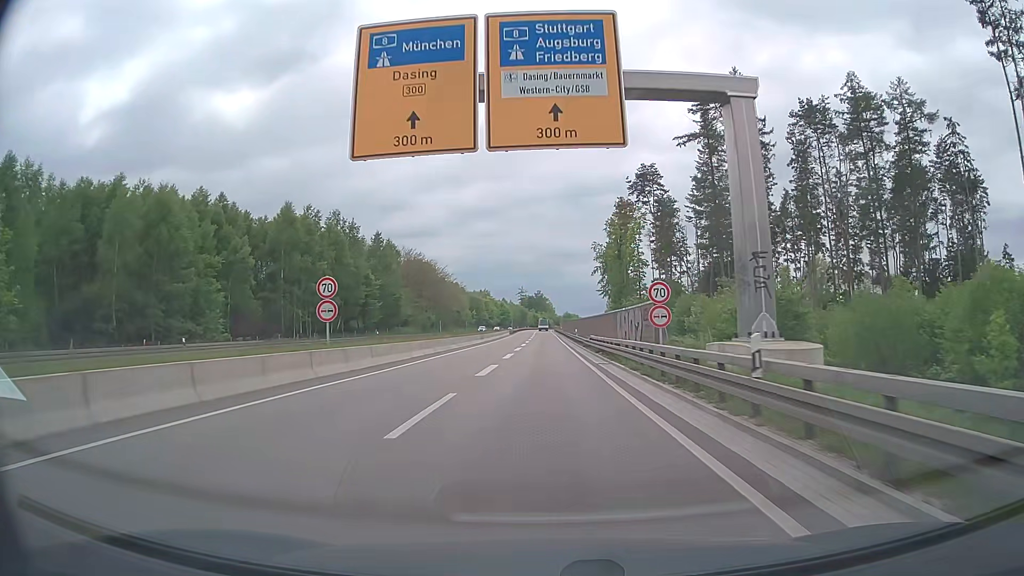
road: trunk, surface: asphalt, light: Day
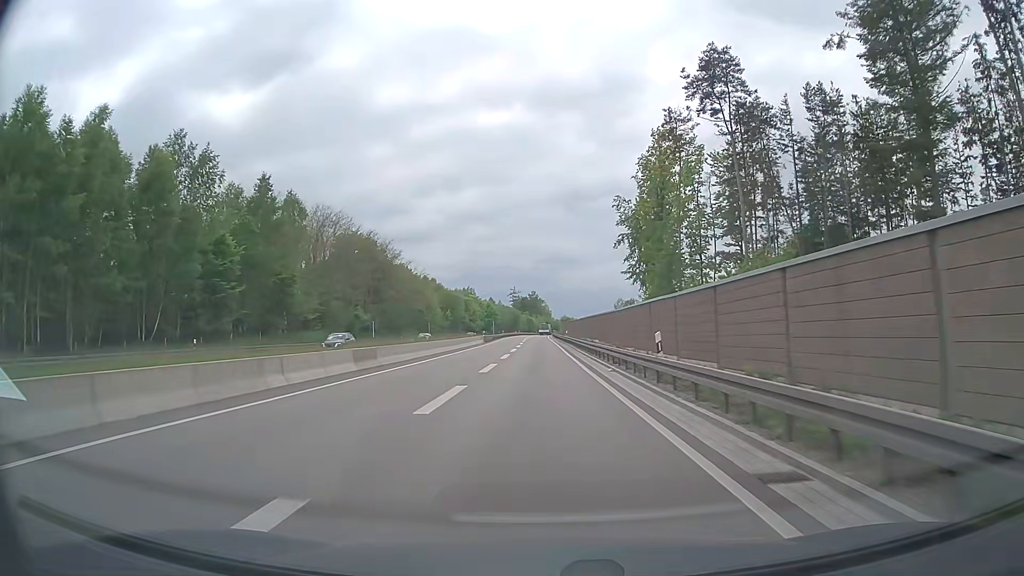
(+0.2, +45.5) m; 0°
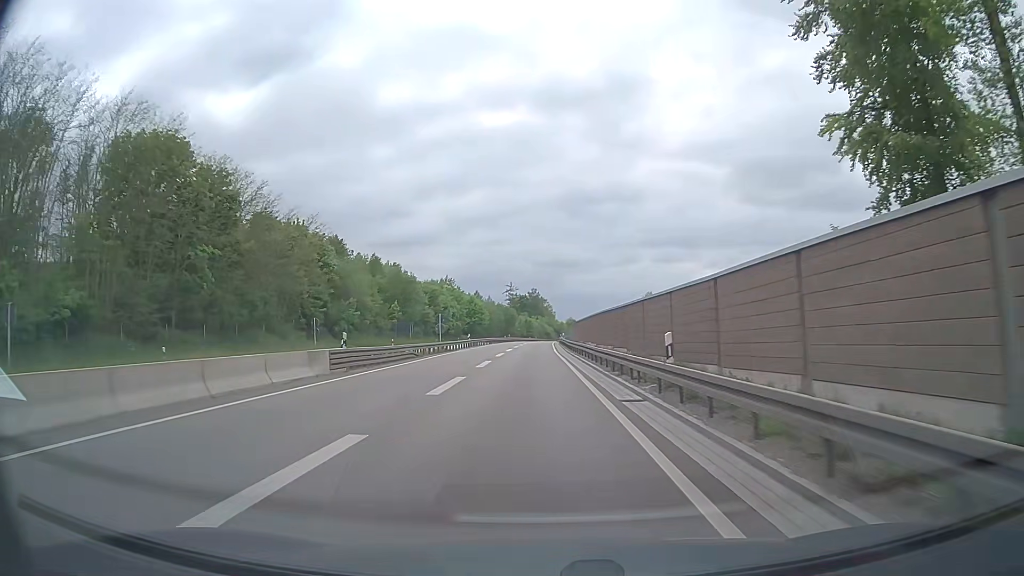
(+0.1, +56.7) m; 0°
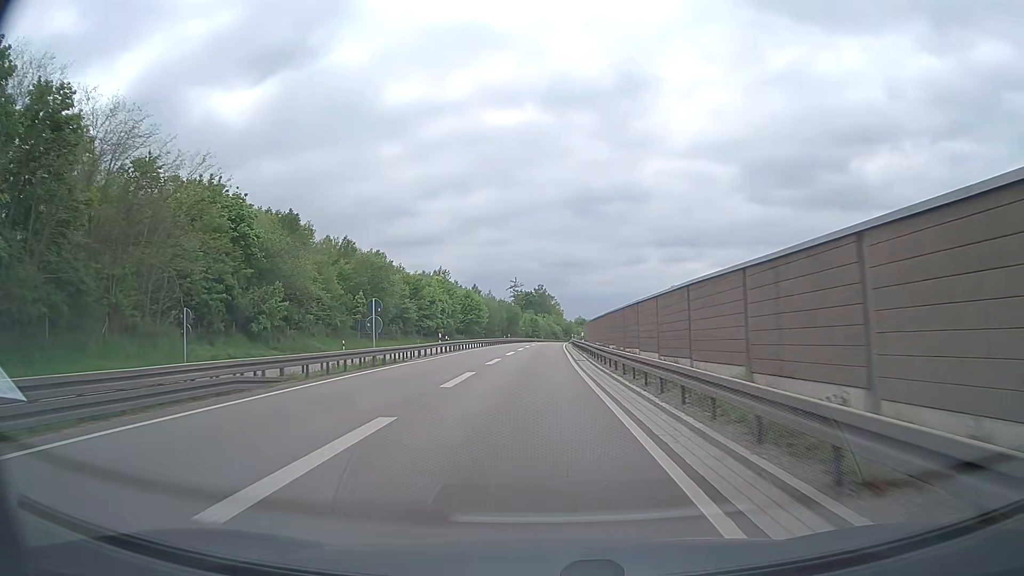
(-0.1, +22.4) m; -1°
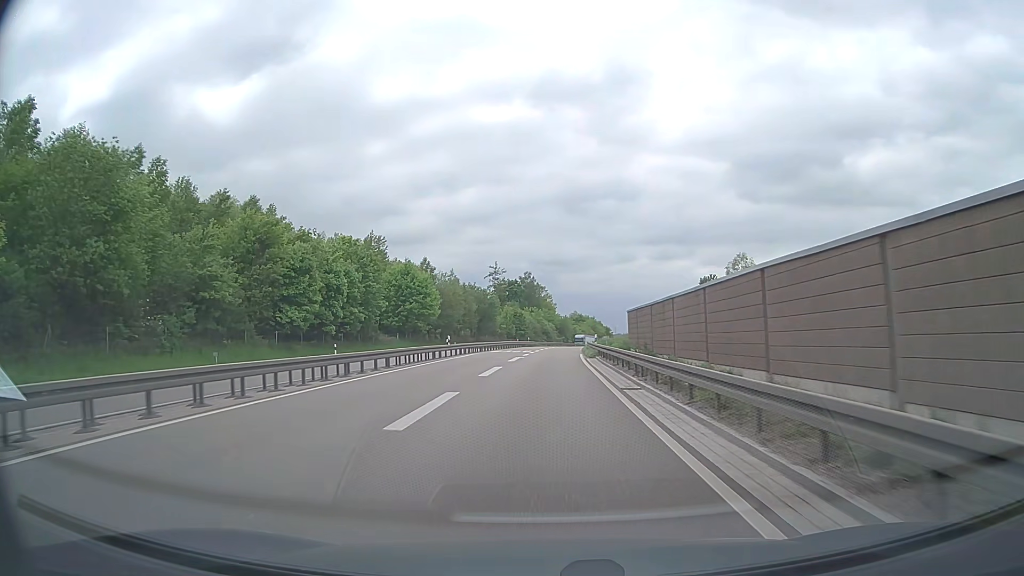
(+0.3, +55.4) m; +1°
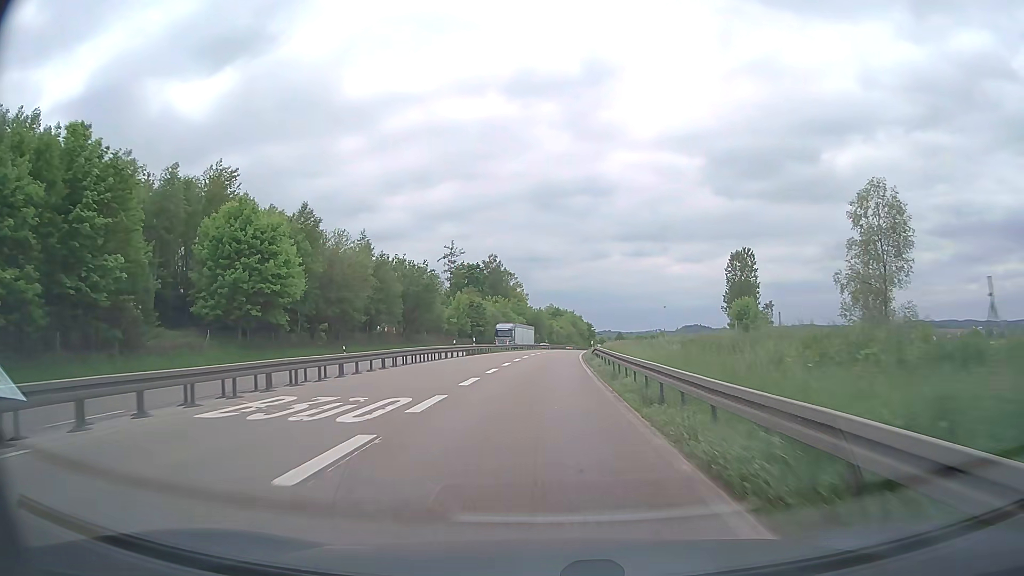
(+1.0, +43.7) m; +2°
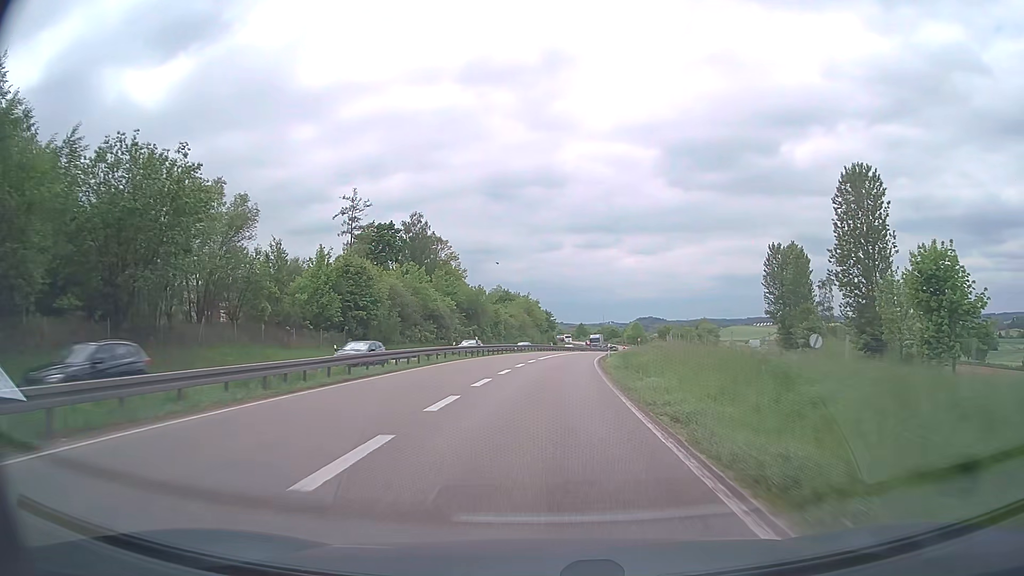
(+1.4, +53.8) m; +4°
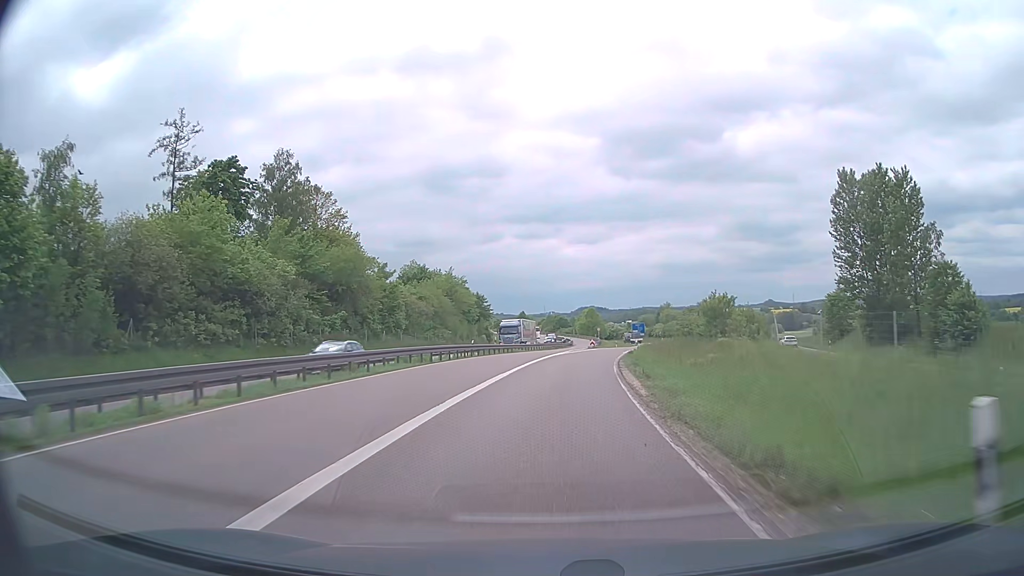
(+2.0, +43.6) m; +5°
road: trunk_link
(0, +10) (+1, +20) (+1, +30) (+3, +40) (+4, +50) (+6, +60) (+8, +69) (+10, +79) (+12, +89) (+15, +99) m
